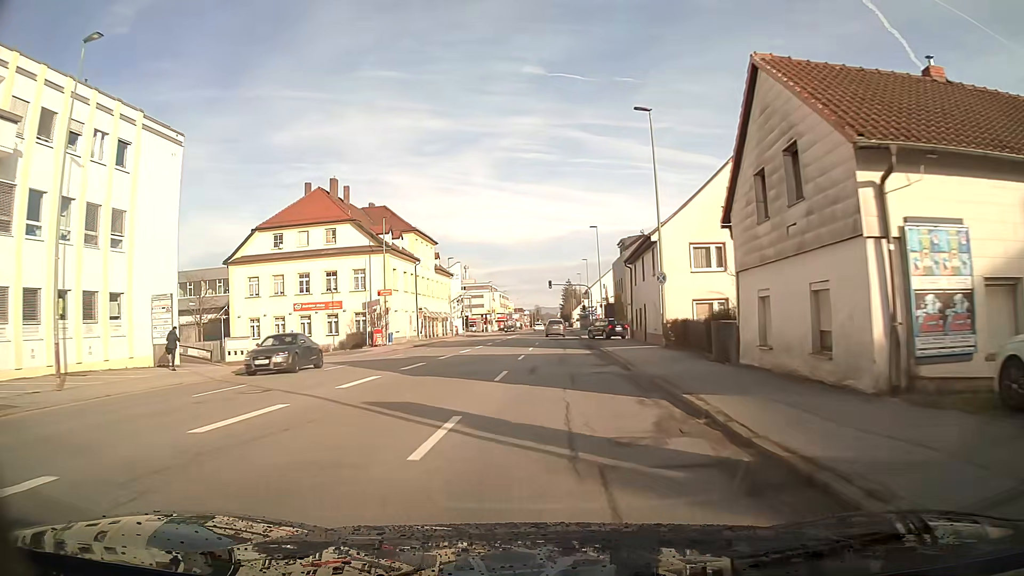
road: tertiary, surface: asphalt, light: Day
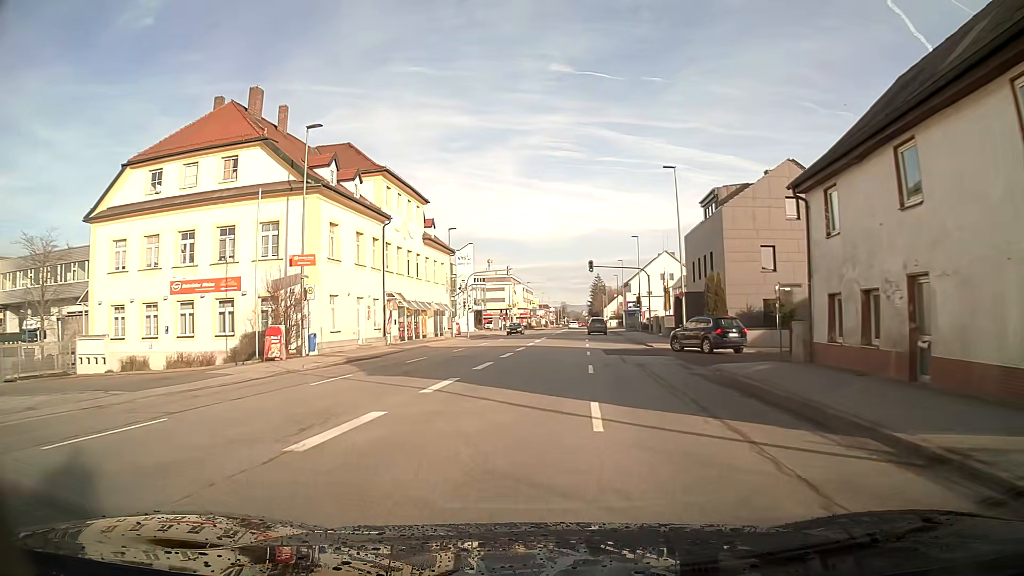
(-0.5, +25.2) m; -1°
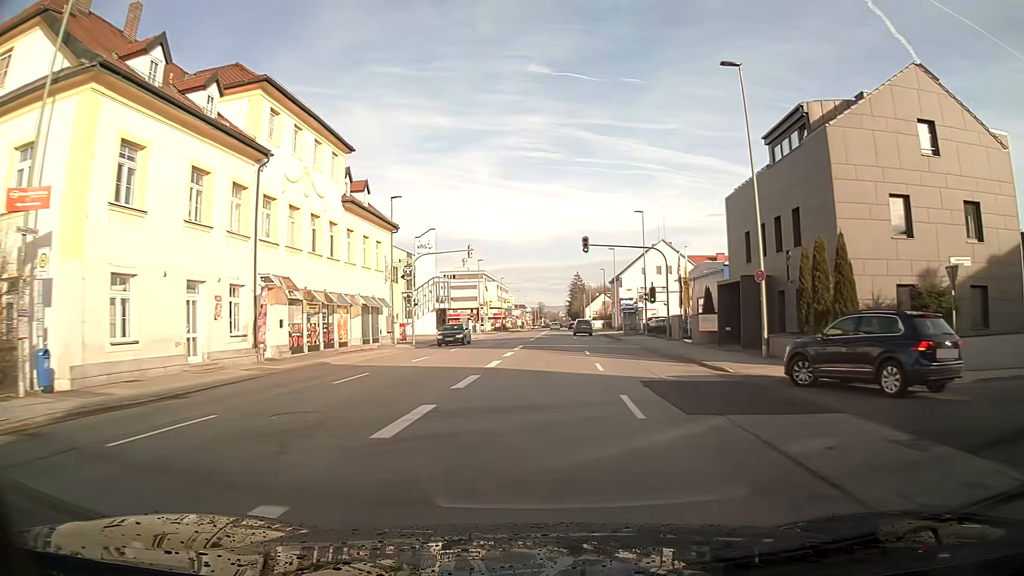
(+0.3, +17.2) m; +2°
